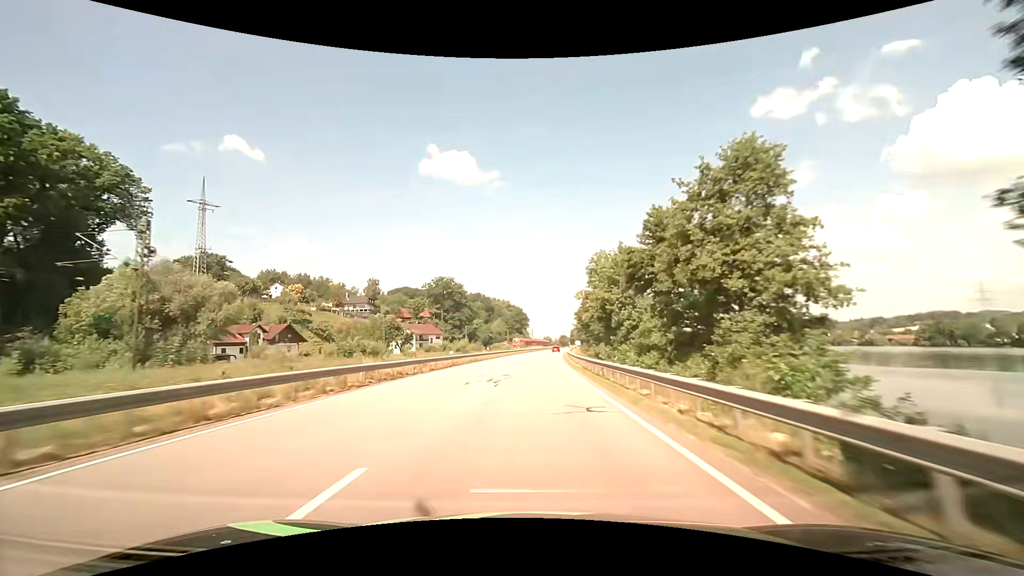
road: primary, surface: asphalt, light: Day
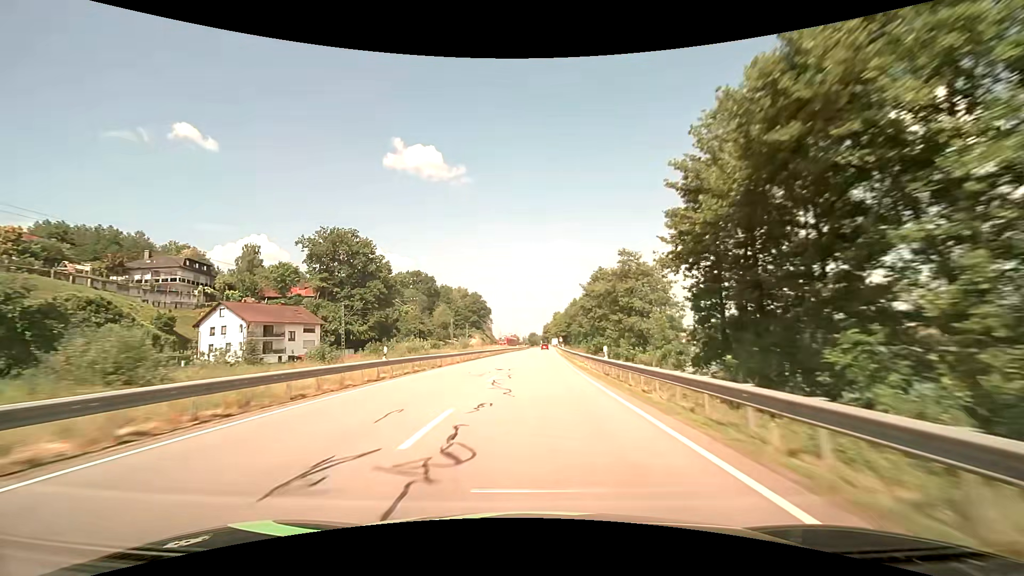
(+2.0, +78.4) m; +4°
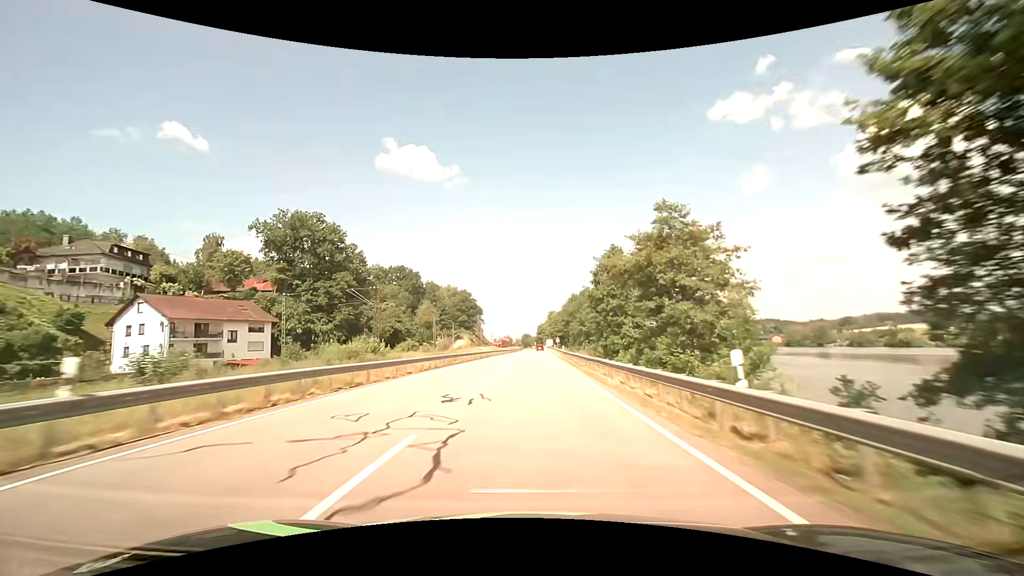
(+0.1, +15.0) m; 0°
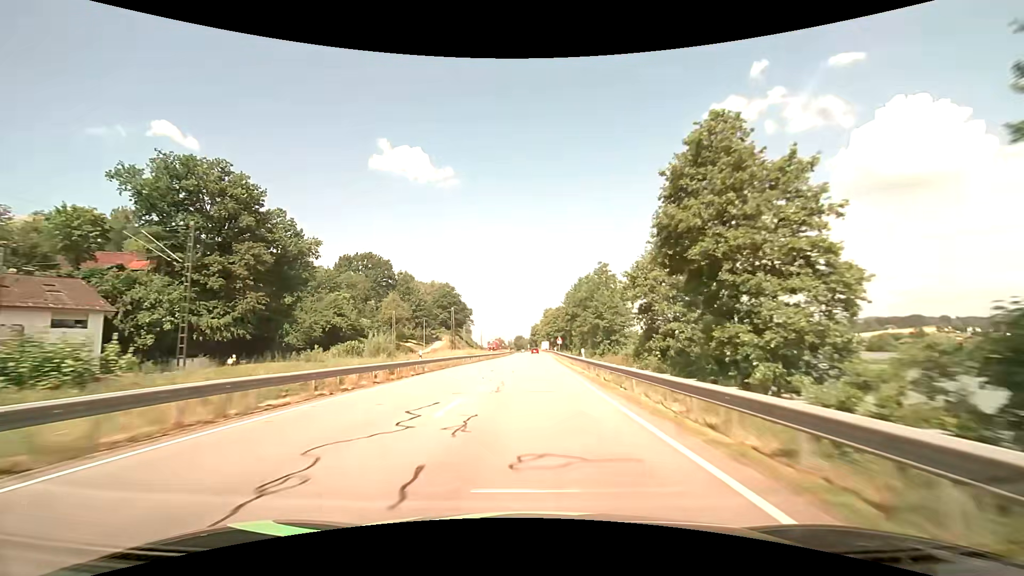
(+0.4, +29.2) m; +1°
(0, +10) (0, +20) (0, +30) (0, +40) (0, +50) (0, +60) (+1, +70) (+1, +80) (+1, +90) (+1, +100) m
